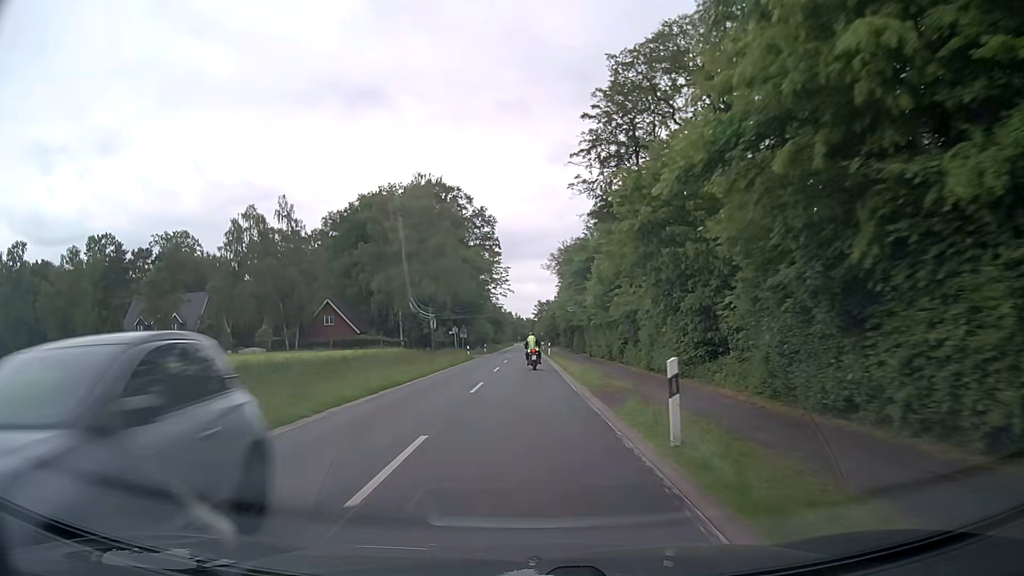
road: secondary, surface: asphalt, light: Day
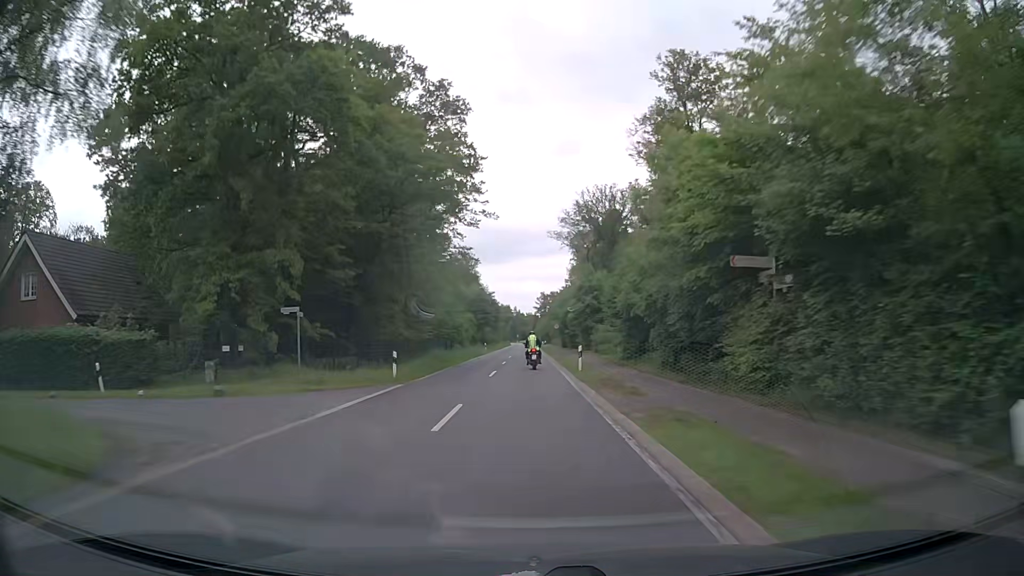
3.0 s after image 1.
(-0.2, +56.4) m; 0°
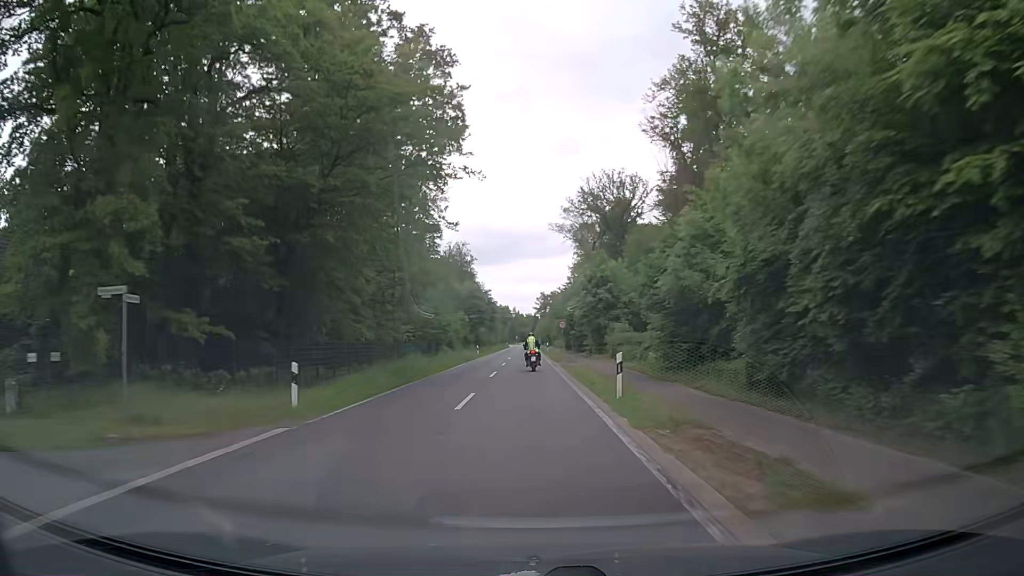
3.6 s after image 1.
(0.0, +11.3) m; 0°
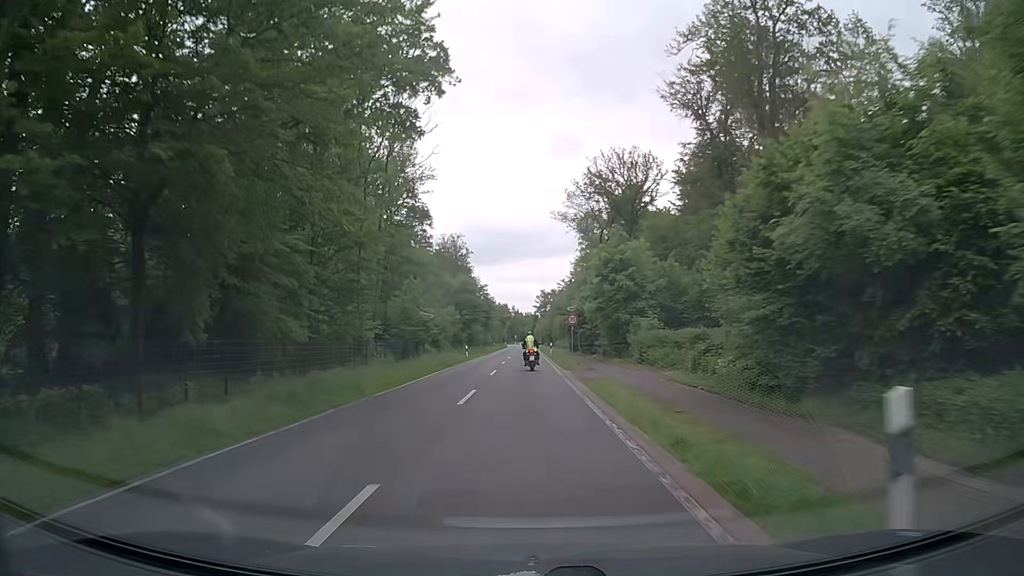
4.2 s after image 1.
(0.0, +11.2) m; 0°
(0, +10) (0, +20) (0, +30) (0, +40) (0, +50) (0, +60) (0, +70) (0, +80) (0, +90) (0, +100) m
